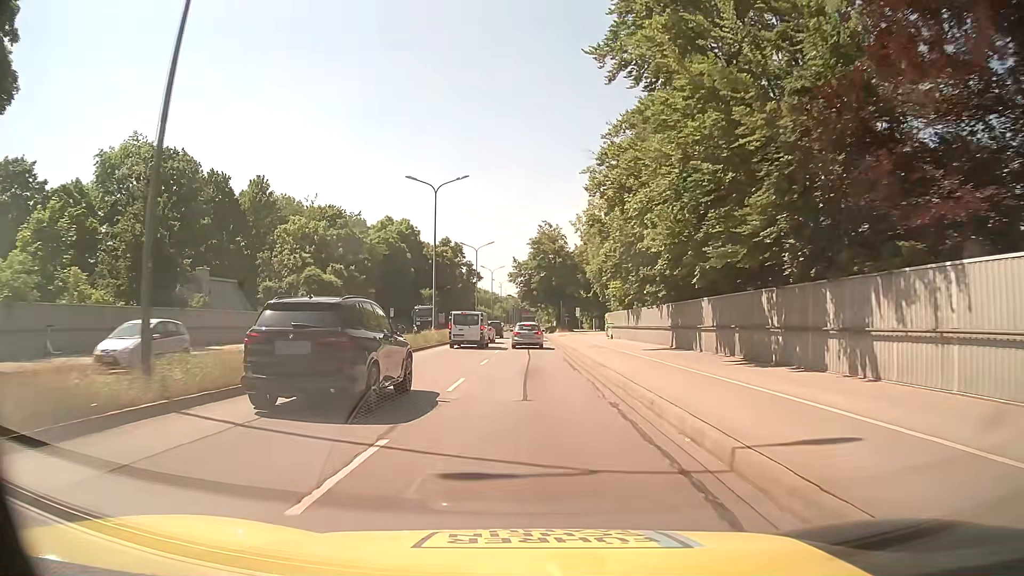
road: trunk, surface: asphalt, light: Day
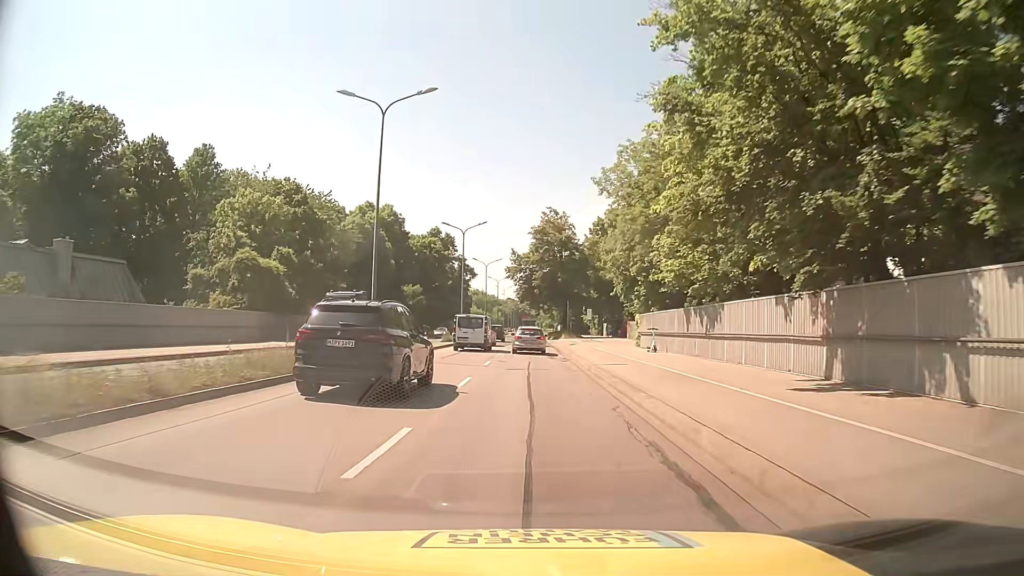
(-0.1, +16.9) m; -1°
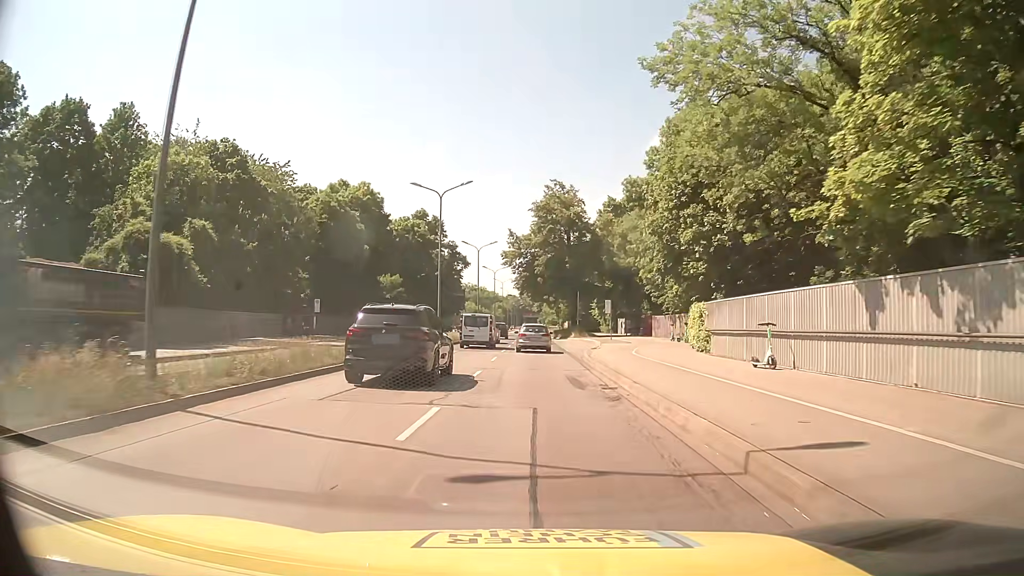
(0.0, +15.9) m; -1°
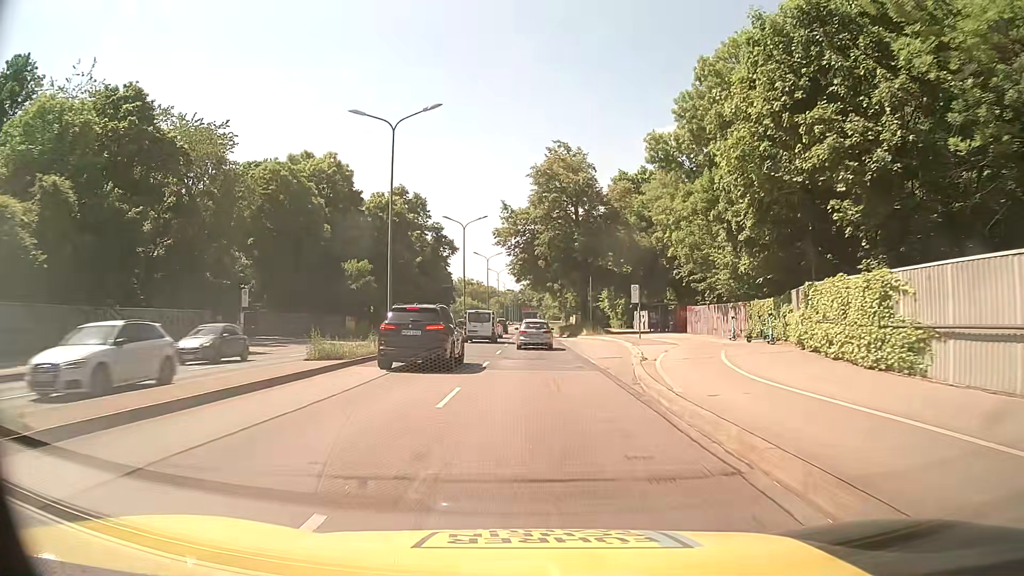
(+0.2, +15.2) m; +2°
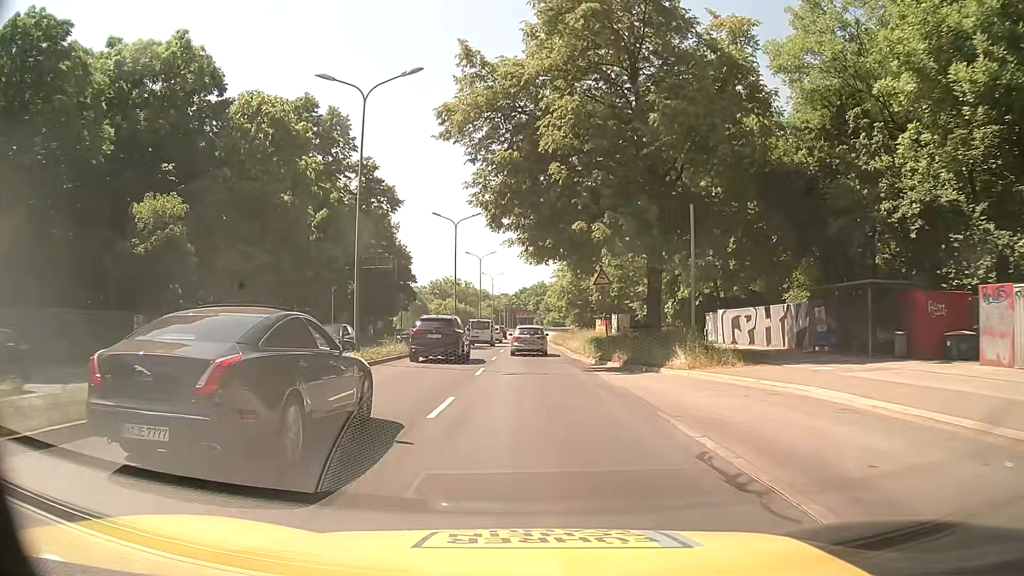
(-0.7, +36.5) m; -1°
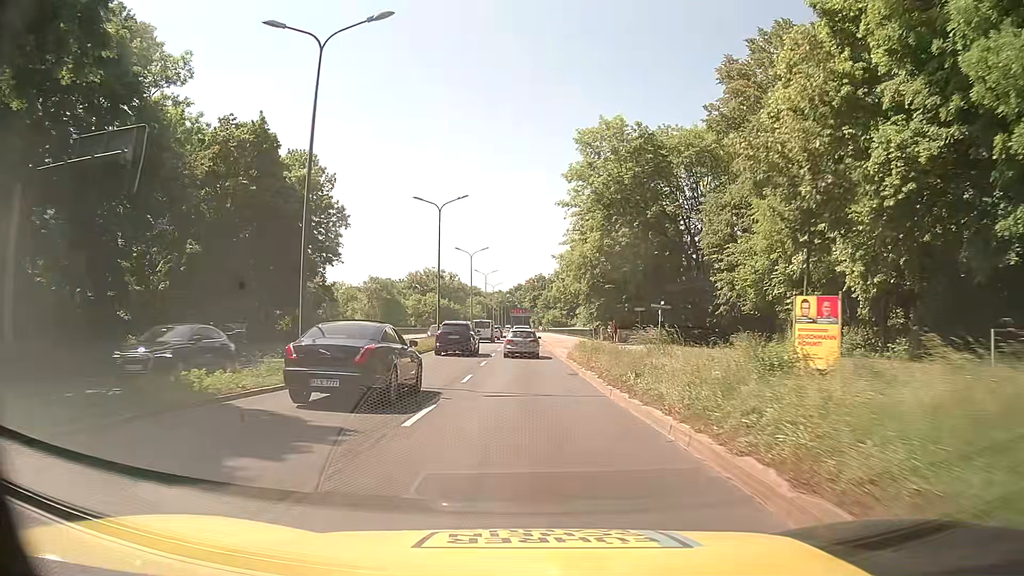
(-0.1, +36.9) m; -1°
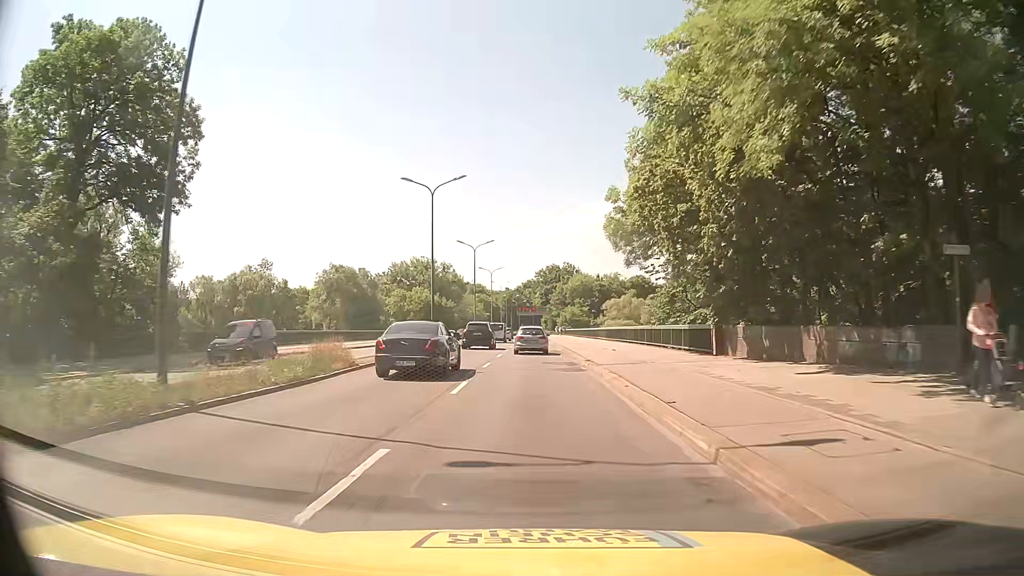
(+0.2, +38.7) m; 0°
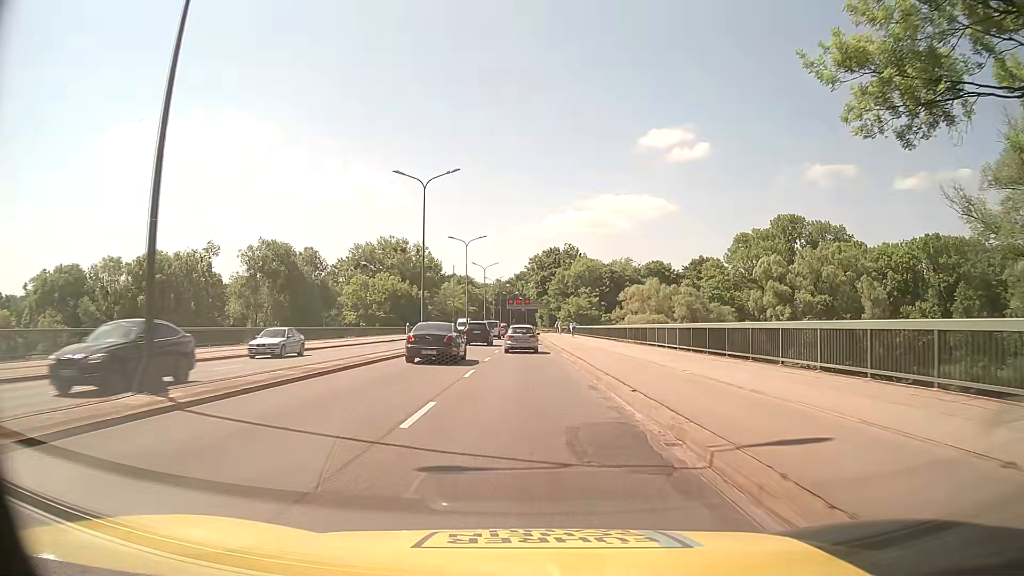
(0.0, +31.7) m; +1°
(0, +10) (0, +20) (0, +30) (0, +40) (0, +50) (0, +60) (-1, +70) (-1, +80) (-1, +90) (-1, +100) m
